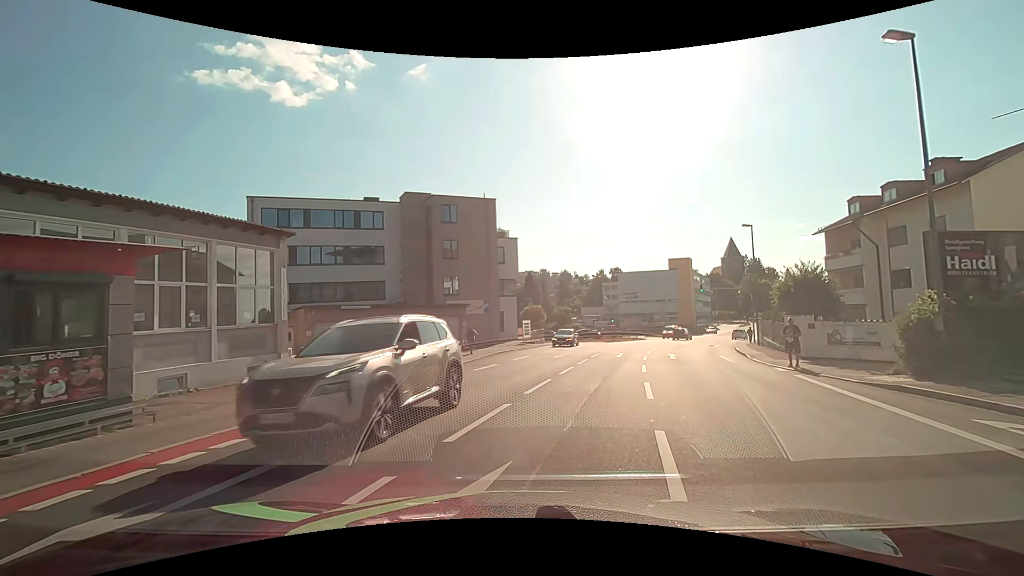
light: Day
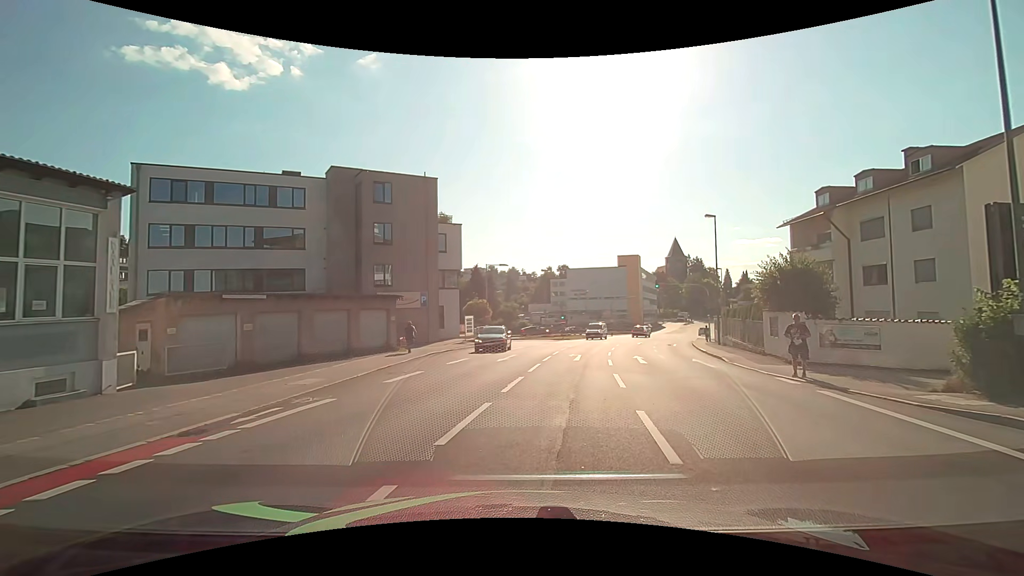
(+0.3, +4.9) m; +6°
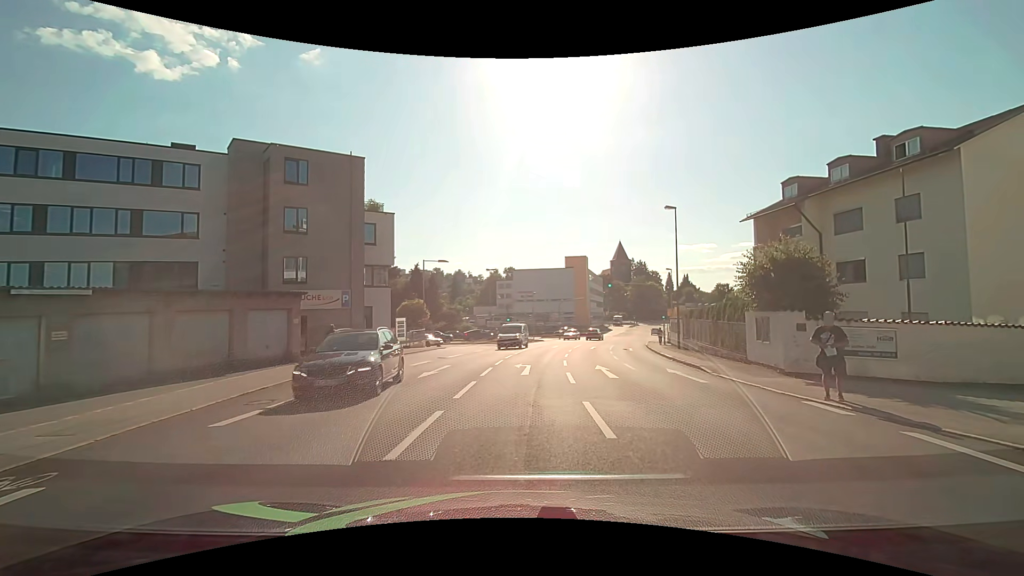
(+0.3, +4.9) m; +6°
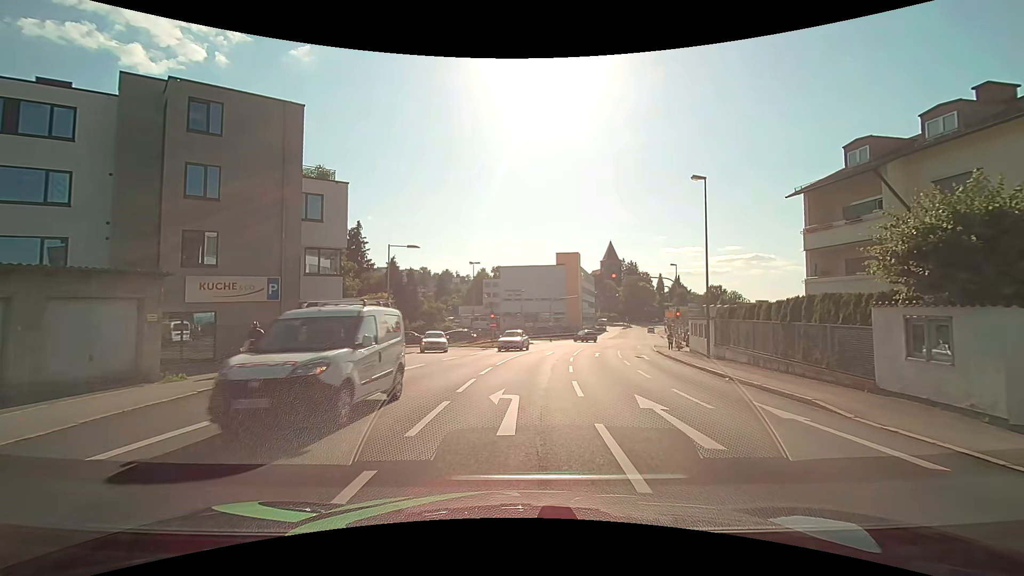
(+0.2, +8.1) m; +1°
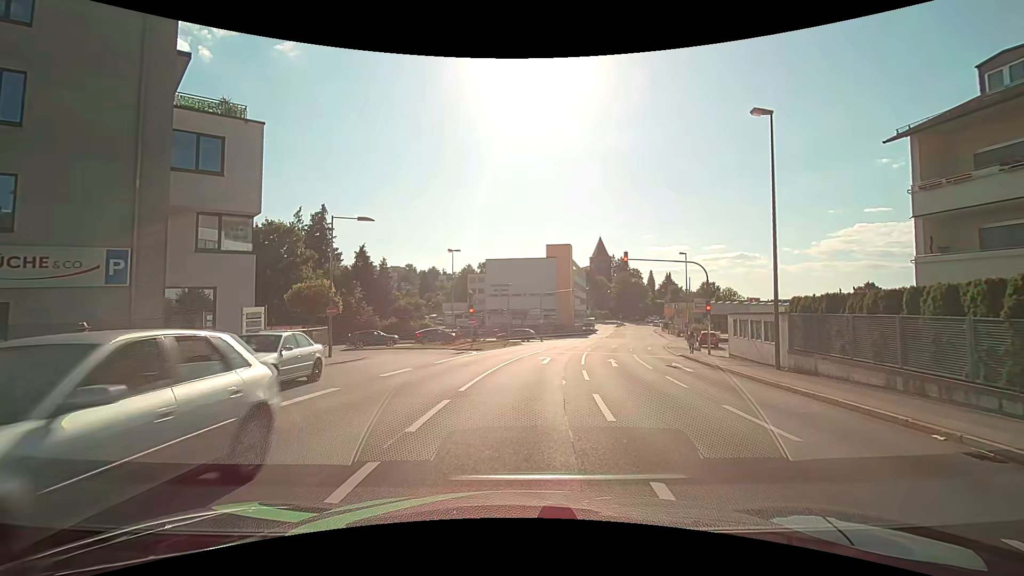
(+0.2, +8.8) m; +2°
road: tertiary_link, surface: asphalt
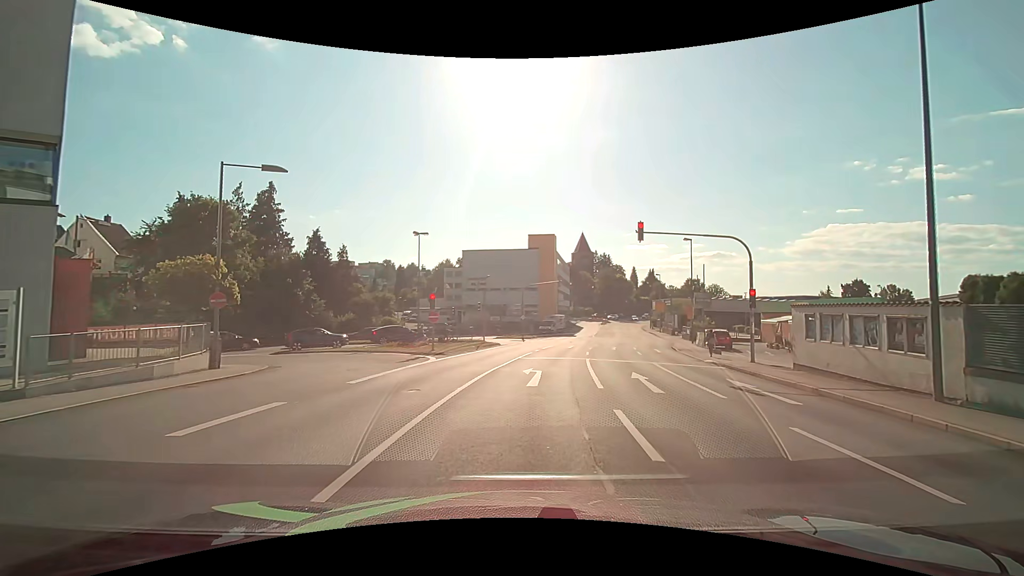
(+0.2, +8.4) m; +3°
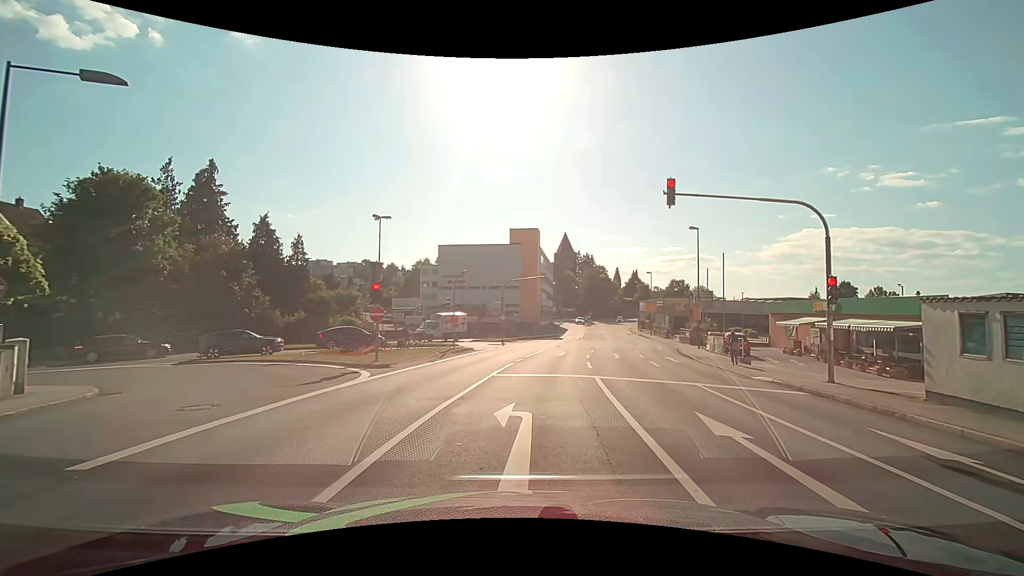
(+0.1, +7.1) m; +1°
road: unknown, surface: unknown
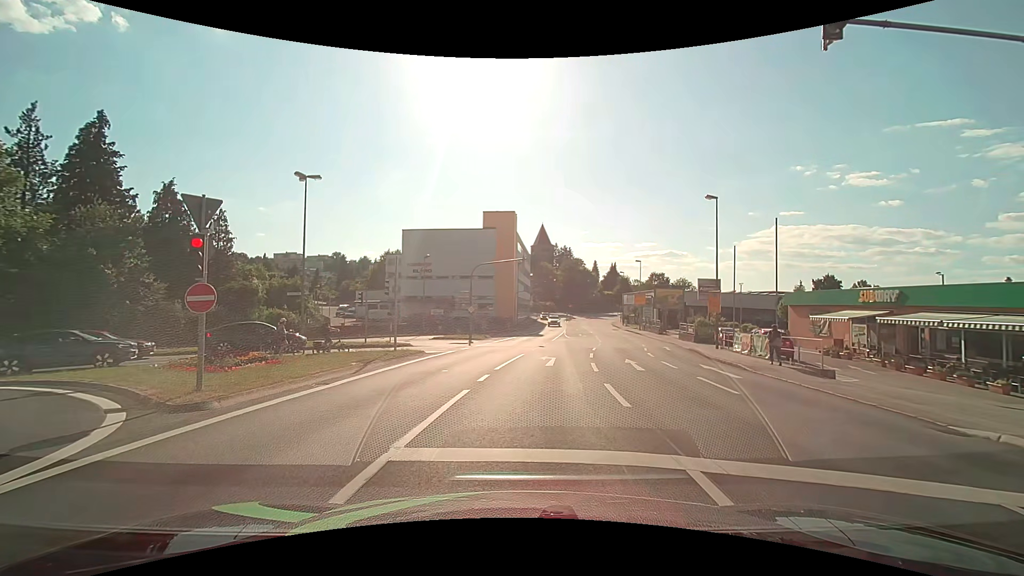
(+0.4, +9.1) m; +5°
